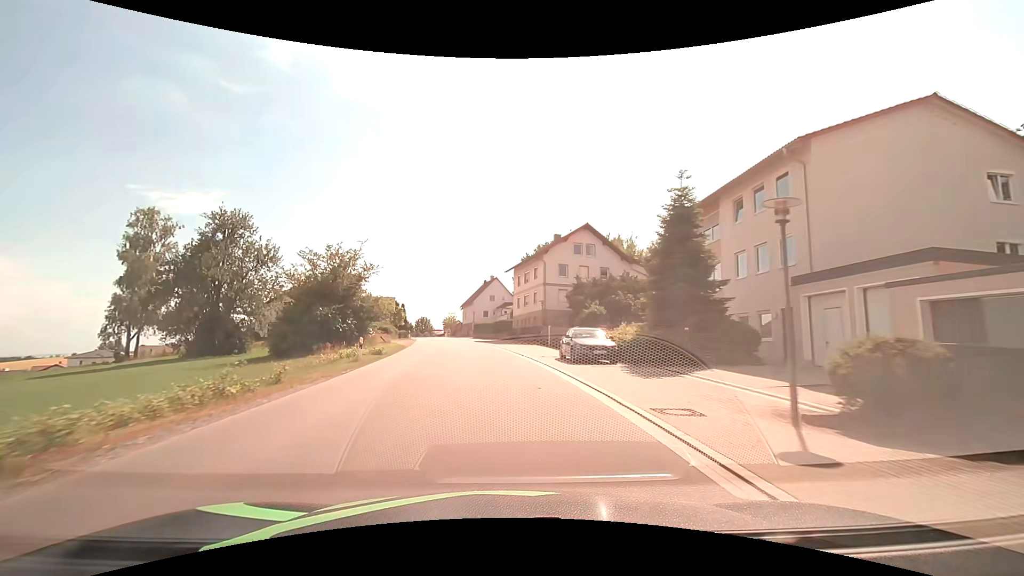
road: tertiary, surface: asphalt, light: Day
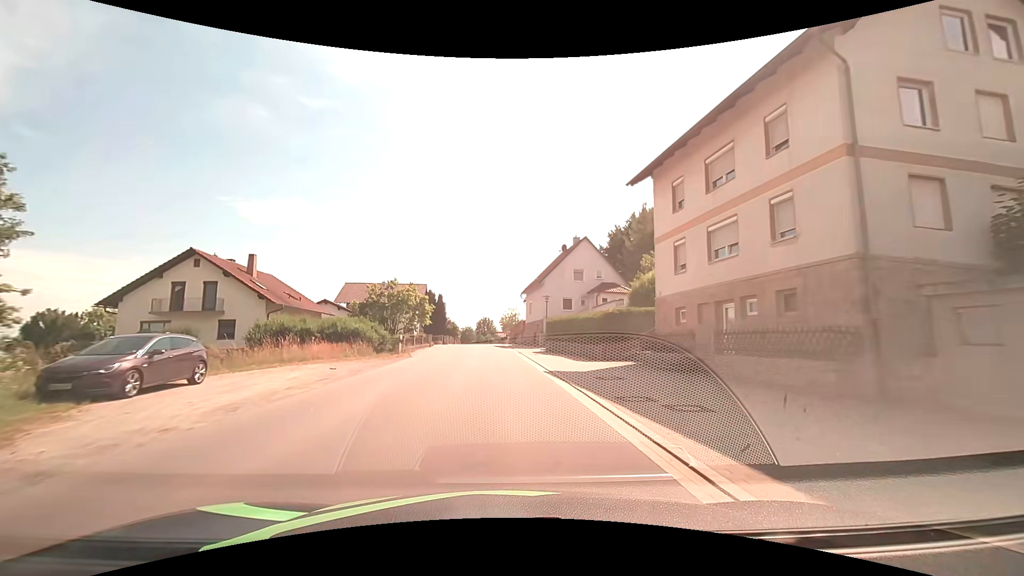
(-2.7, +38.6) m; -8°
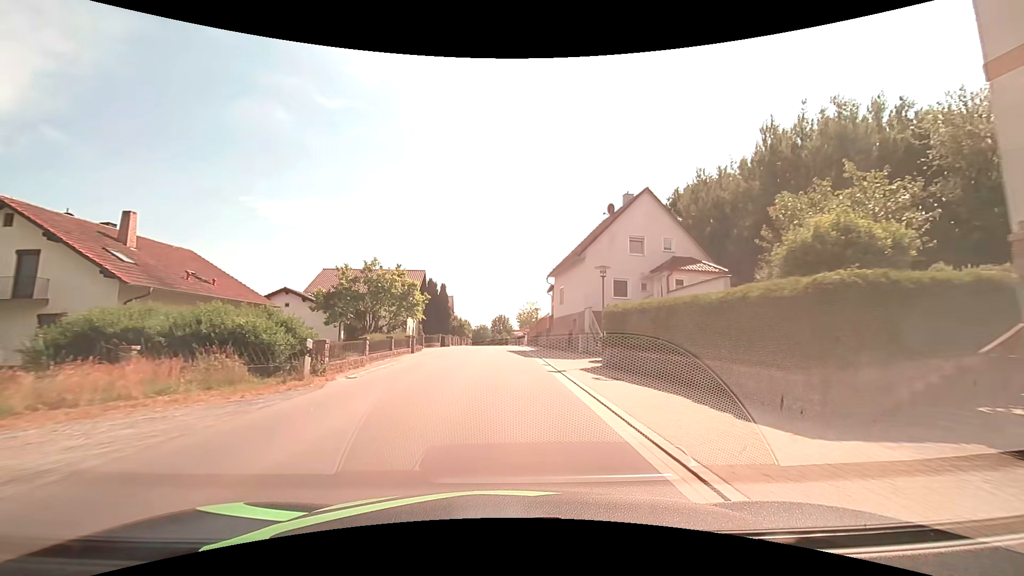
(-0.3, +15.5) m; -2°
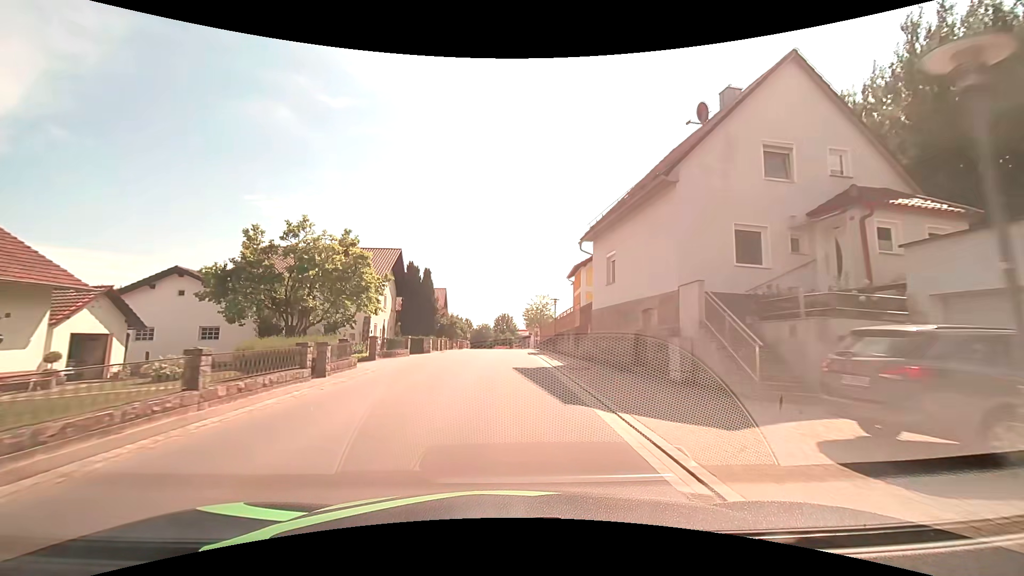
(-0.1, +15.6) m; 0°
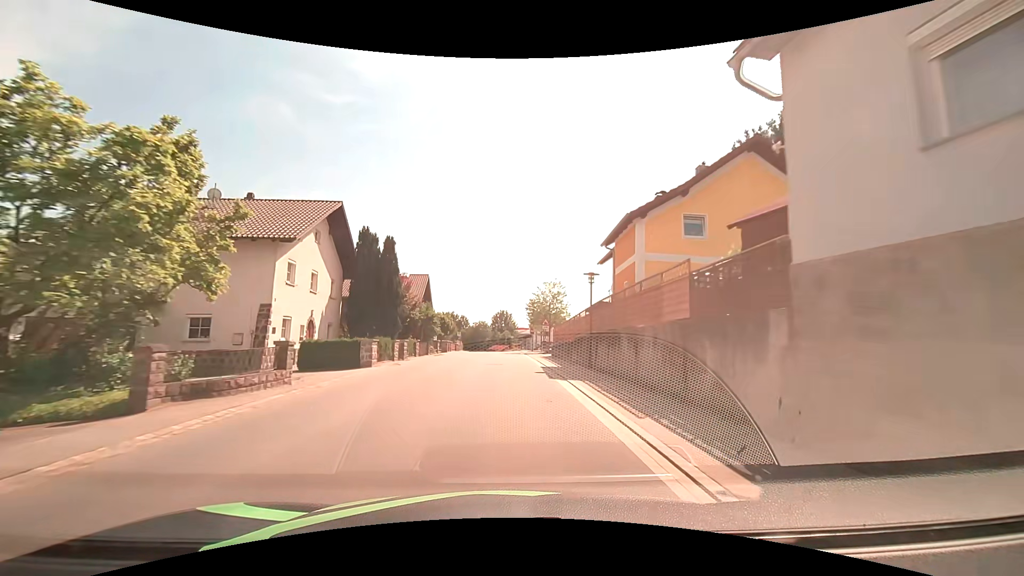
(0.0, +15.6) m; 0°
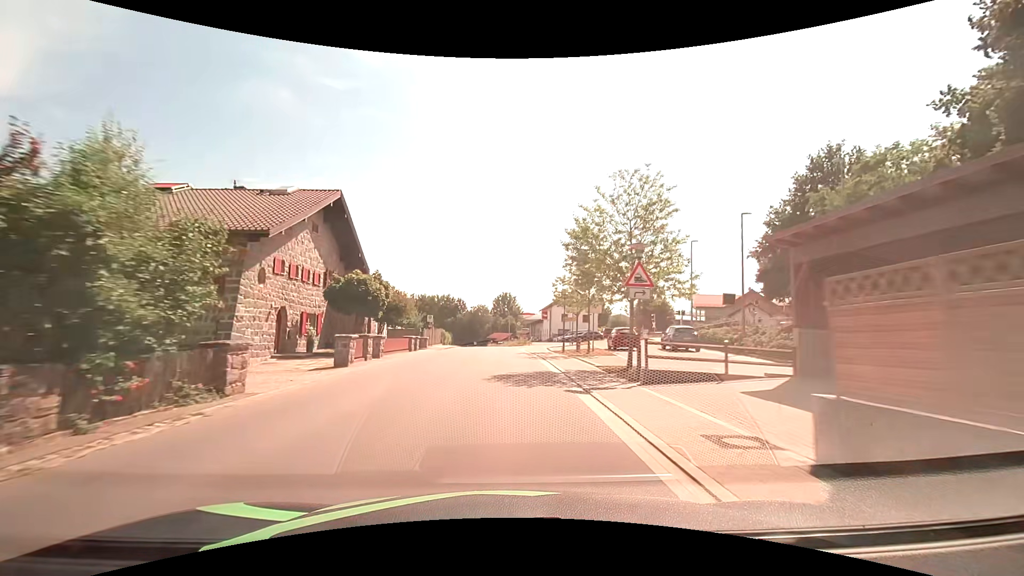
(0.0, +31.5) m; 0°
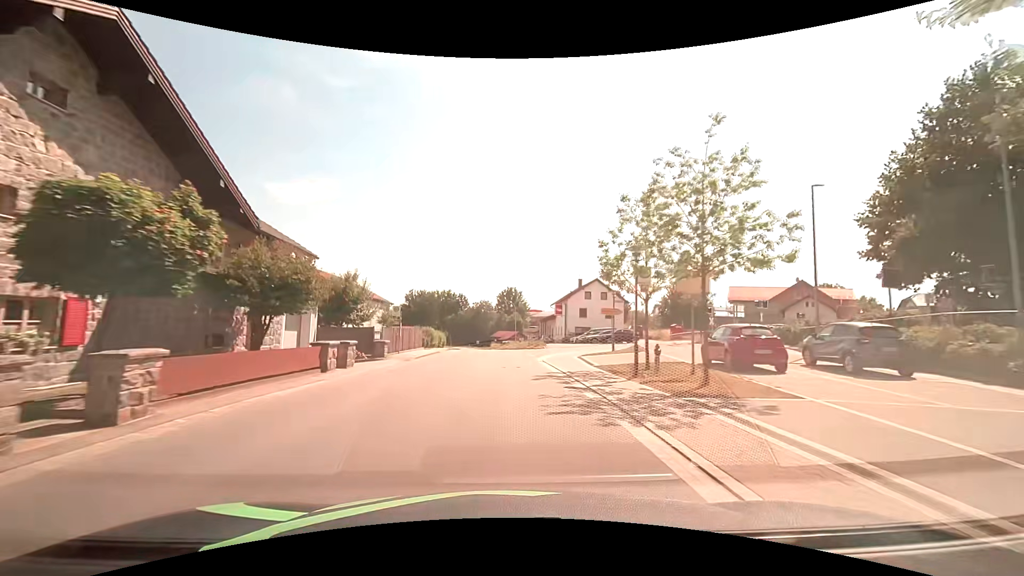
(0.0, +15.9) m; 0°
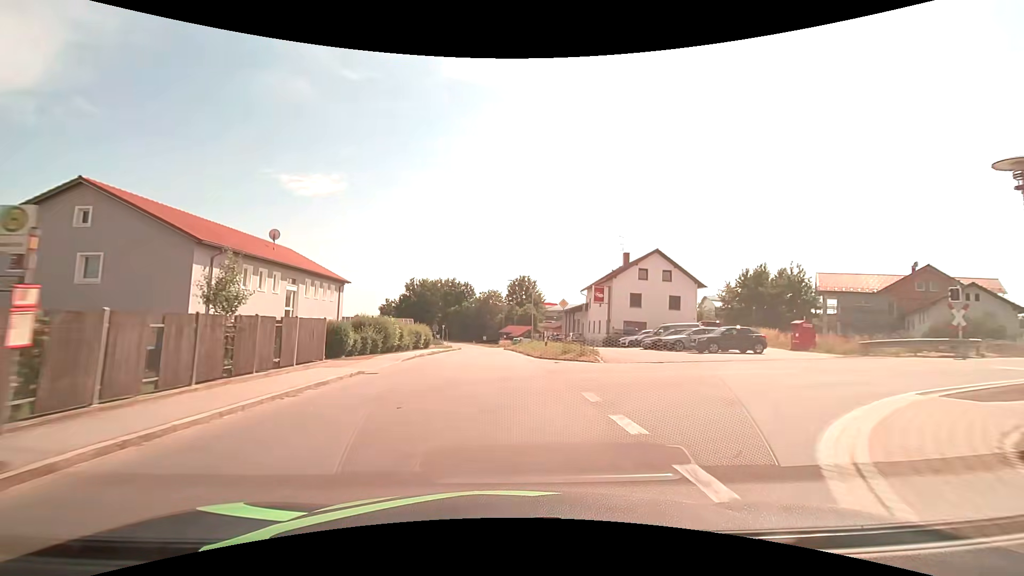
(-0.4, +23.9) m; -2°
(0, +10) (0, +20) (0, +30) (-1, +40) (-1, +50) (-1, +60) (-2, +70) (-2, +80) (-3, +90) (-5, +100) m
